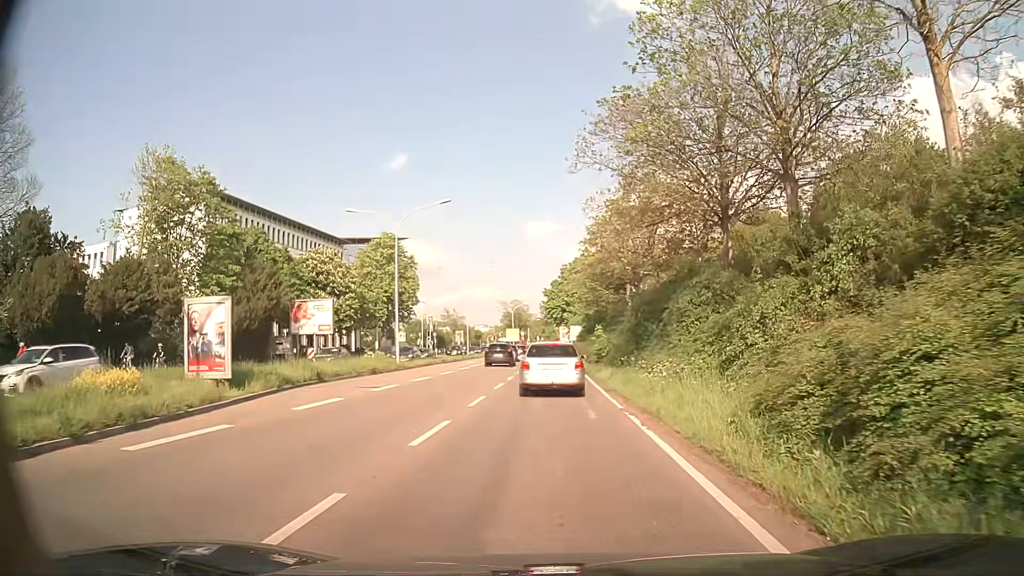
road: trunk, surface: asphalt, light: Day
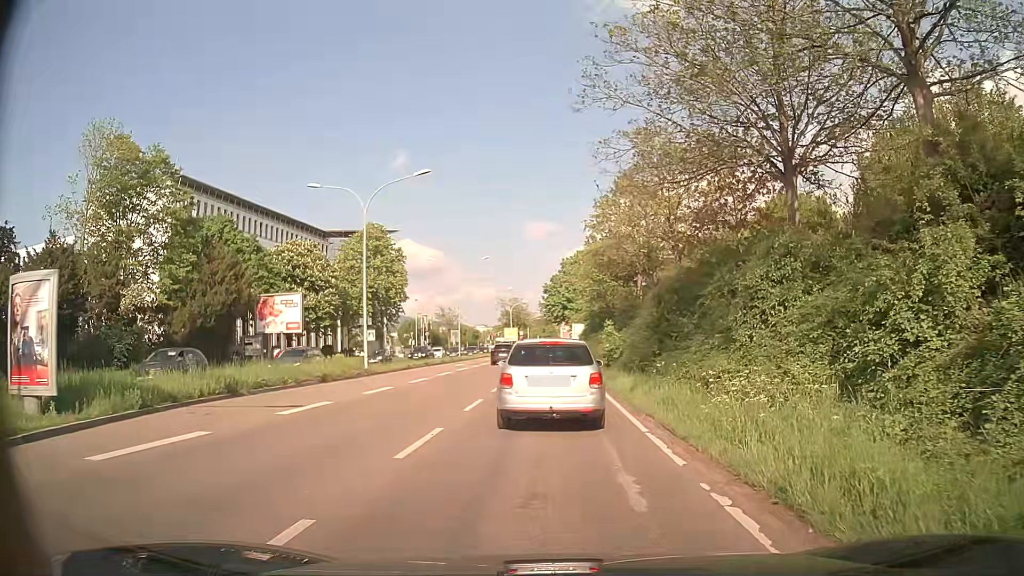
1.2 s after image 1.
(0.0, +6.6) m; -1°
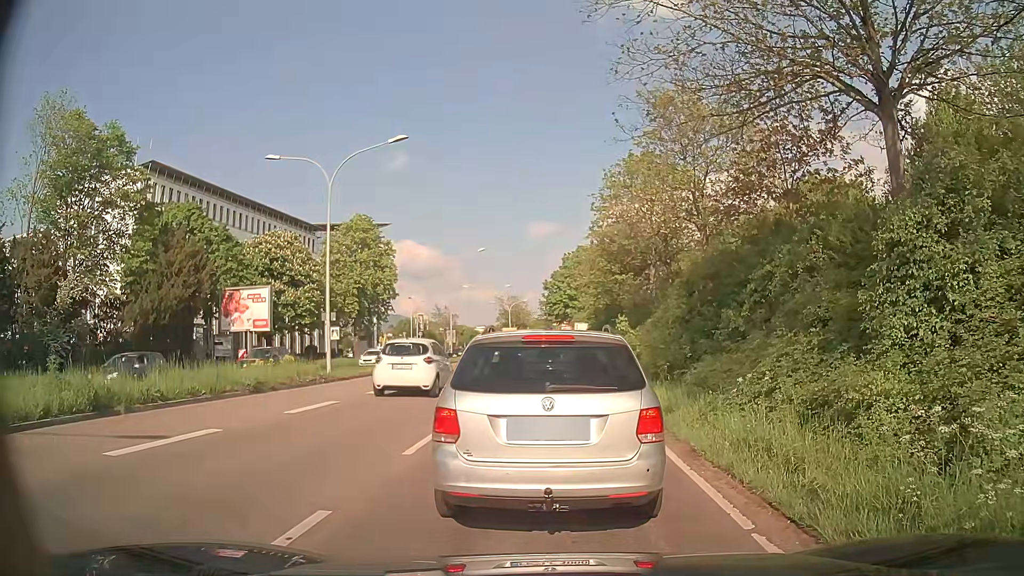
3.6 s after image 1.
(+0.1, +5.3) m; 0°
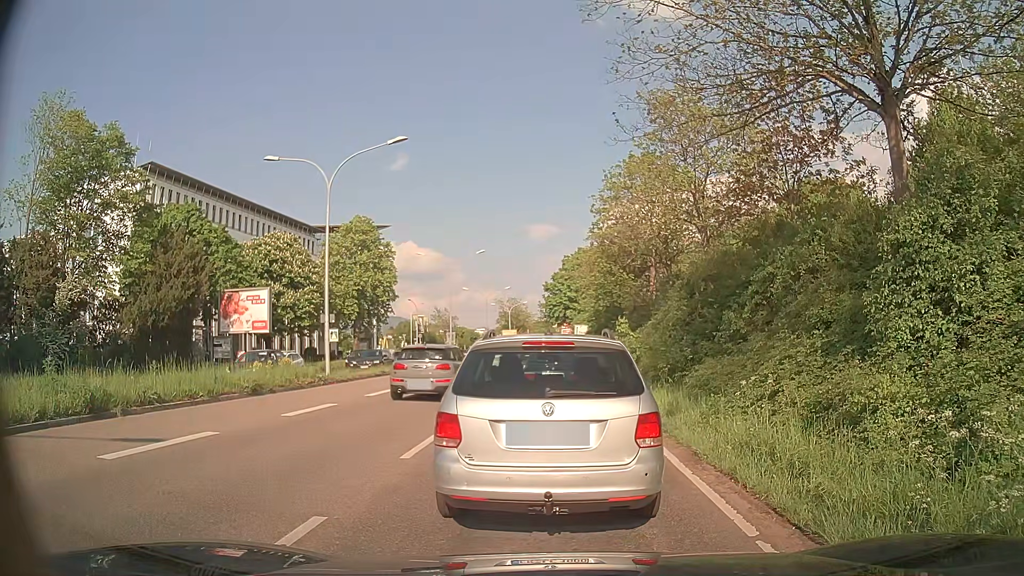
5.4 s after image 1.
(0.0, +0.2) m; 0°
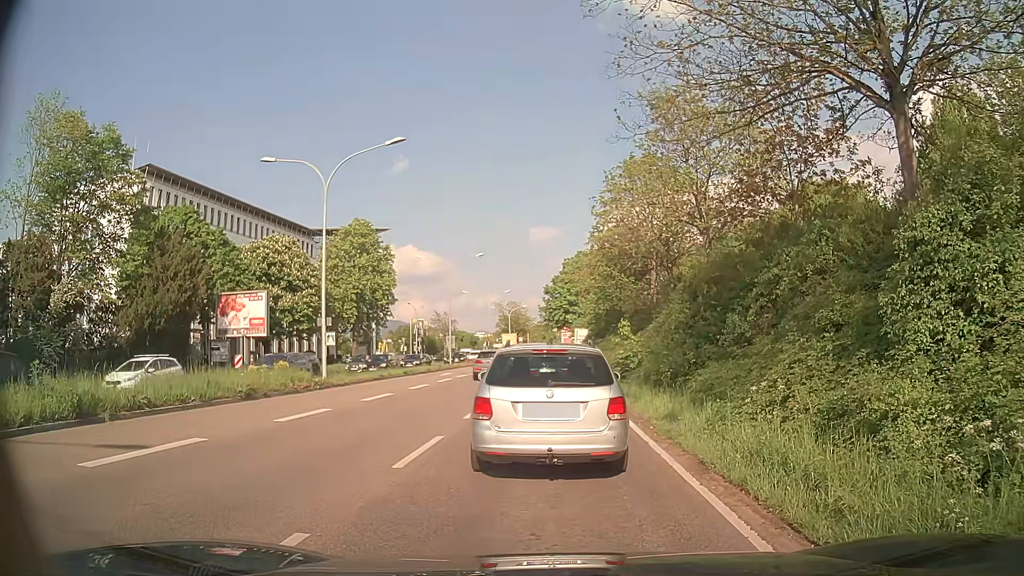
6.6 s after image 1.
(0.0, +0.5) m; 0°
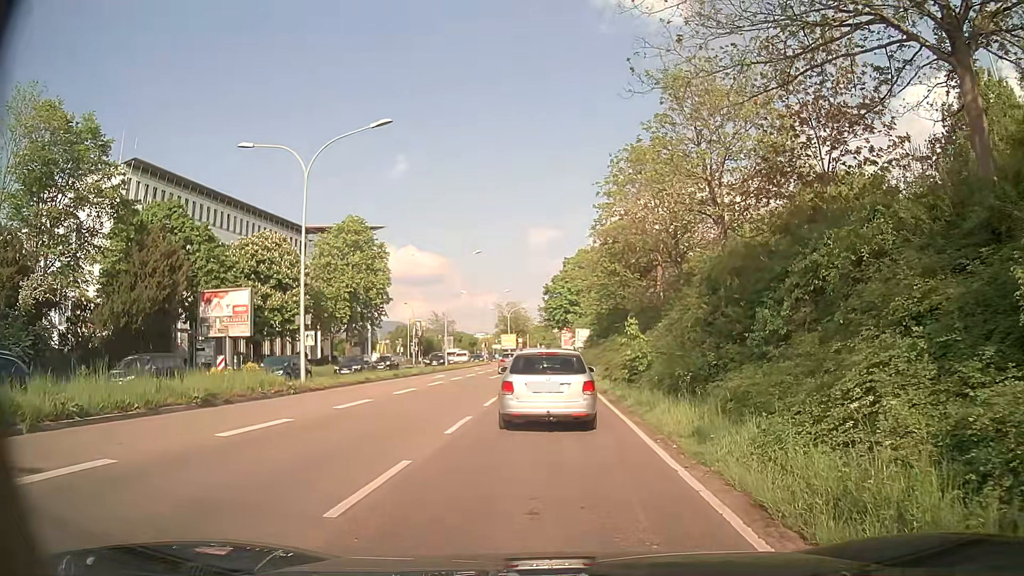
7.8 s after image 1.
(+0.1, +2.7) m; 0°
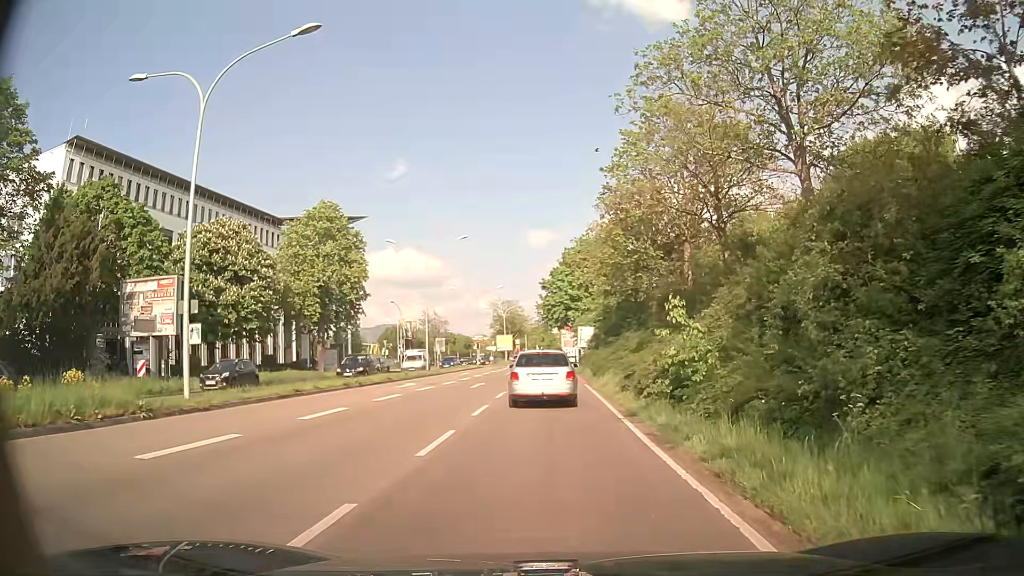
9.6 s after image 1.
(+0.2, +8.9) m; +2°
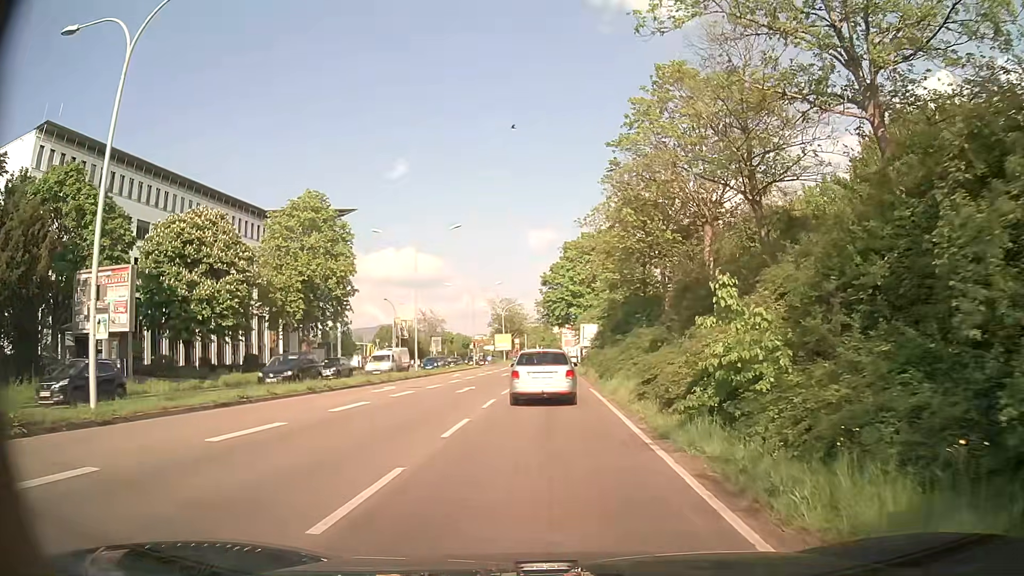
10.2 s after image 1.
(-0.1, +4.2) m; -1°
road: primary
(0, +10) (0, +20) (0, +30) (0, +40) (0, +50) (0, +60) (0, +70) (0, +80) (+1, +90) (+2, +100) m
